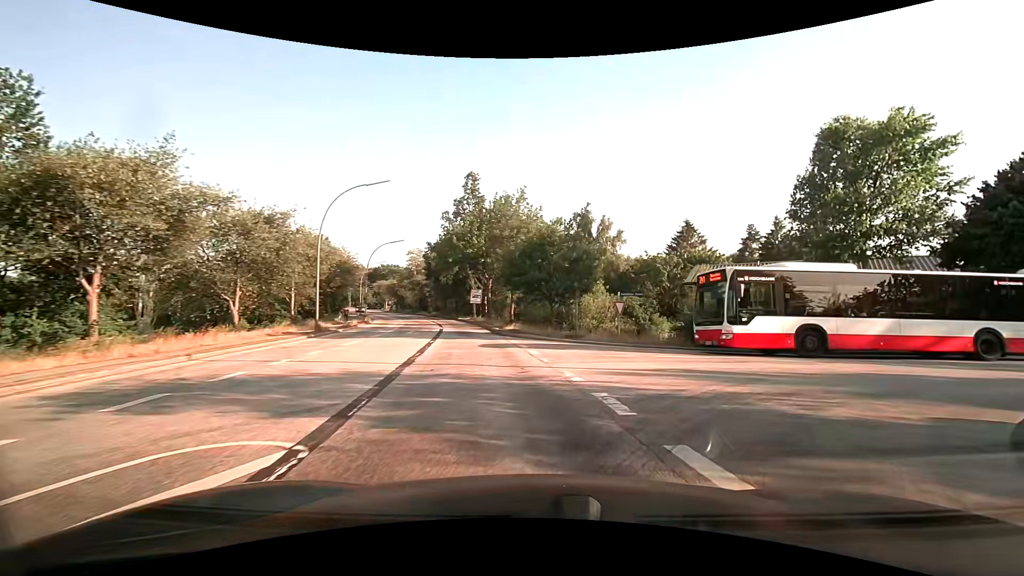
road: secondary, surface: asphalt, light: Day
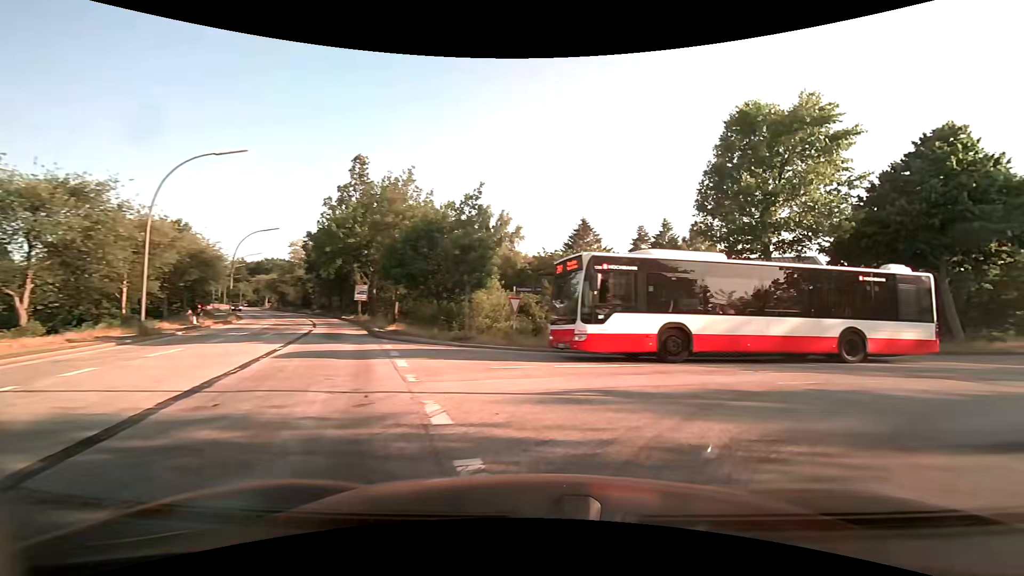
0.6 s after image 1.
(+0.2, +3.6) m; +9°
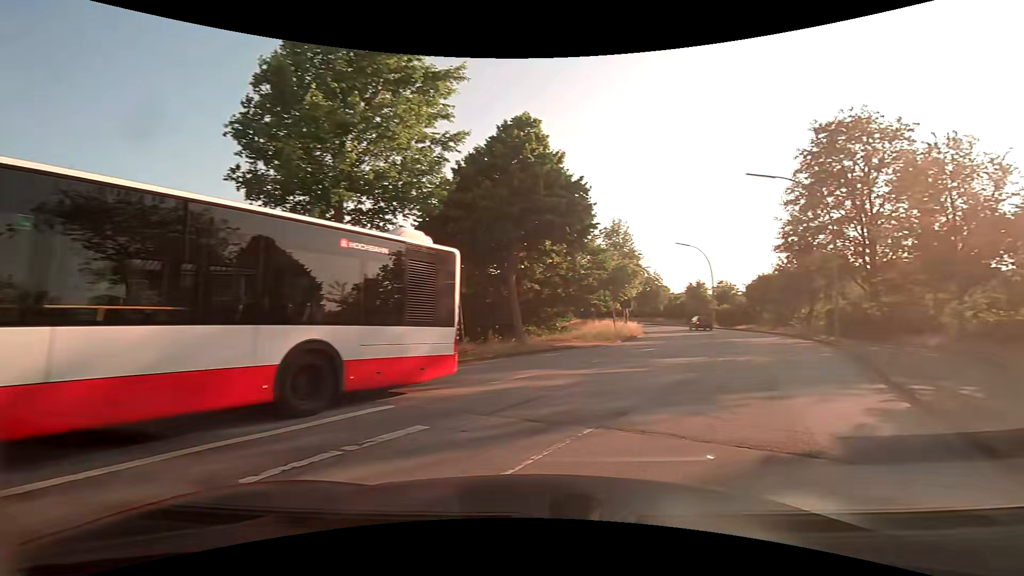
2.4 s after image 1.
(+2.8, +7.7) m; +45°
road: unclassified
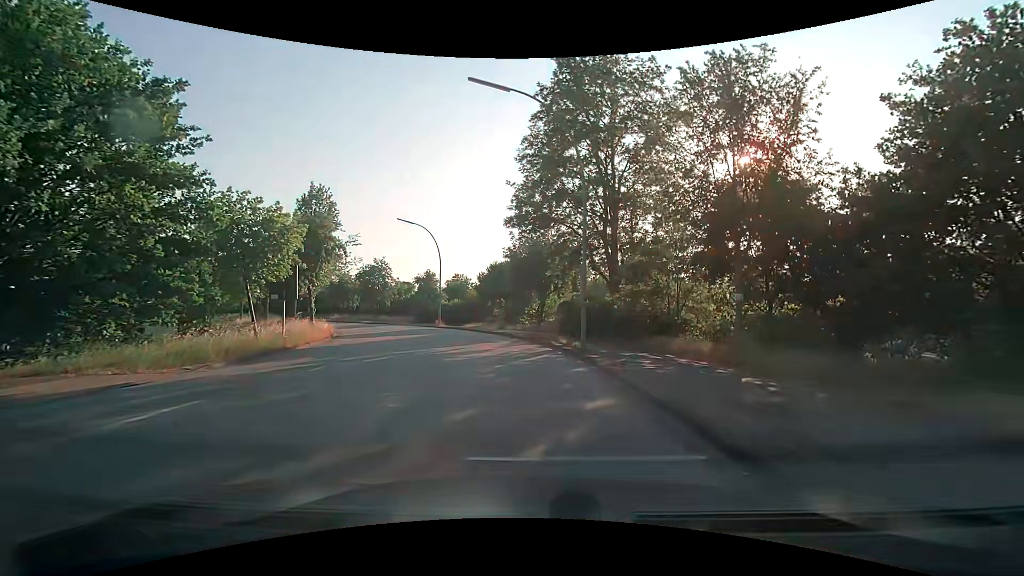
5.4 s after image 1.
(+5.7, +13.9) m; +28°
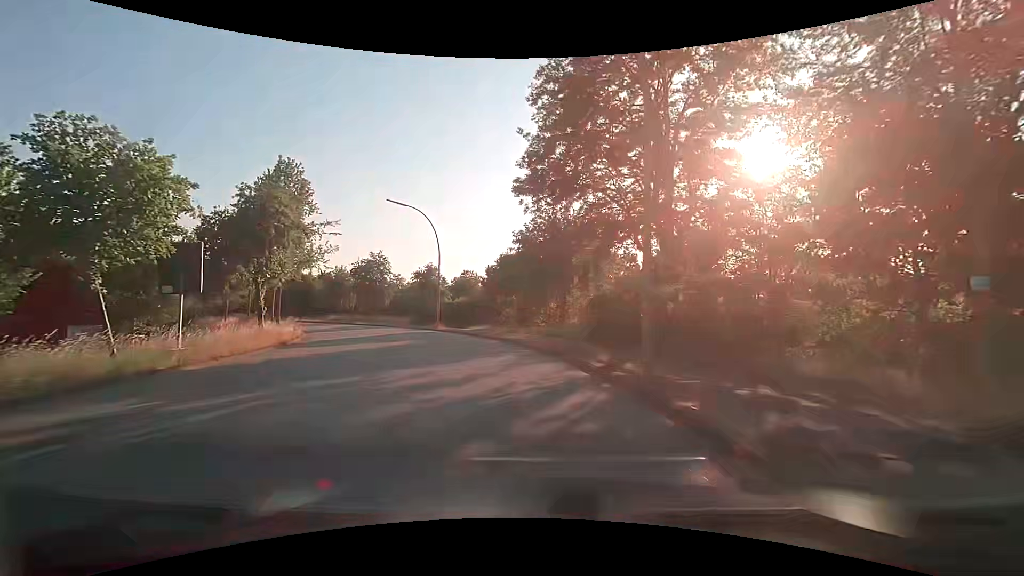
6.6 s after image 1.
(0.0, +8.1) m; -1°
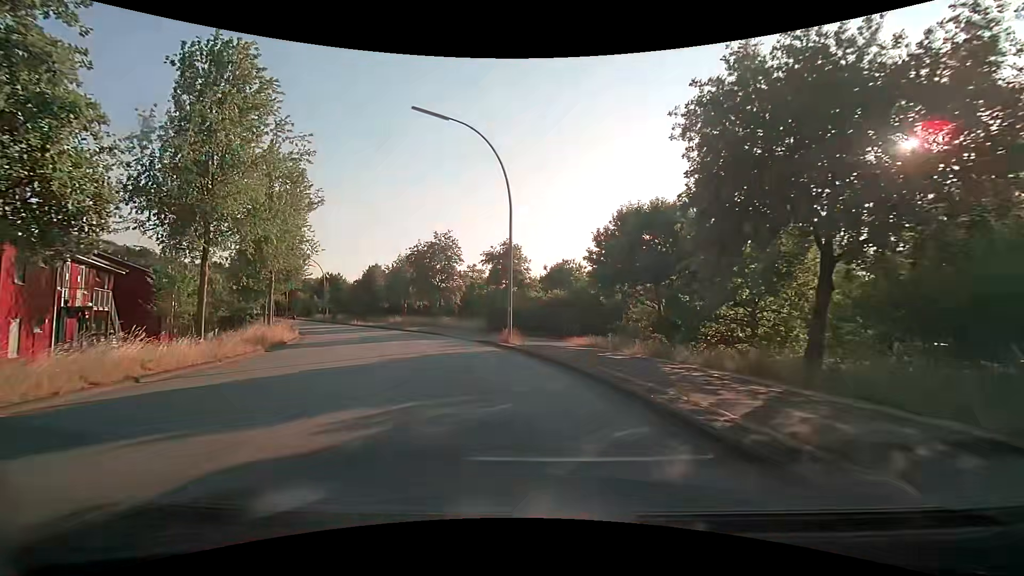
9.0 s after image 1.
(-1.8, +18.6) m; -12°
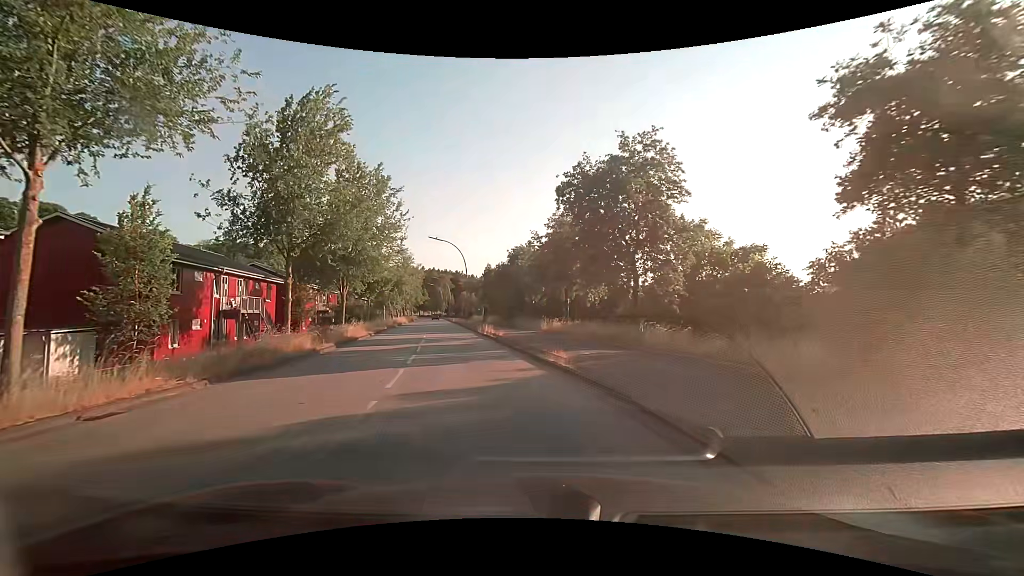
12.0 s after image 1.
(-4.5, +25.1) m; -20°
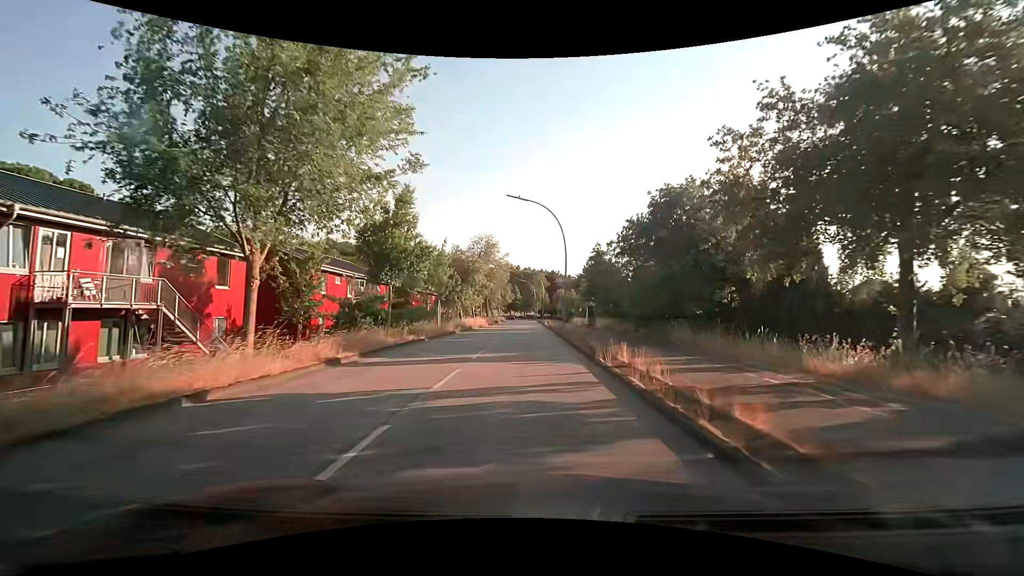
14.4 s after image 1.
(-2.7, +20.9) m; -12°
(0, +10) (0, +20) (0, +30) (0, +40) (0, +50) (0, +60) (0, +70) (0, +80) (0, +90) (0, +100) m
